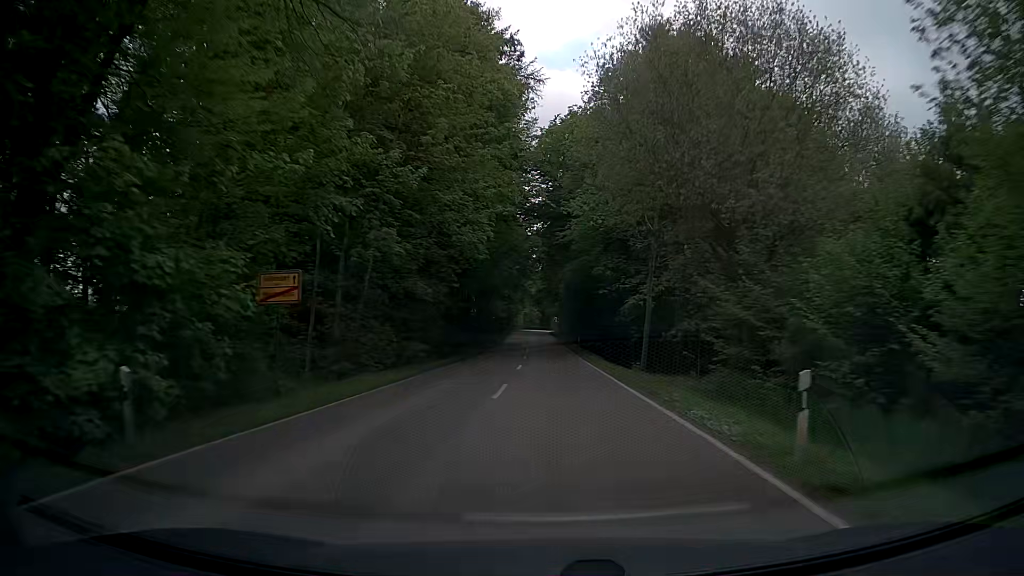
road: secondary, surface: asphalt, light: Day
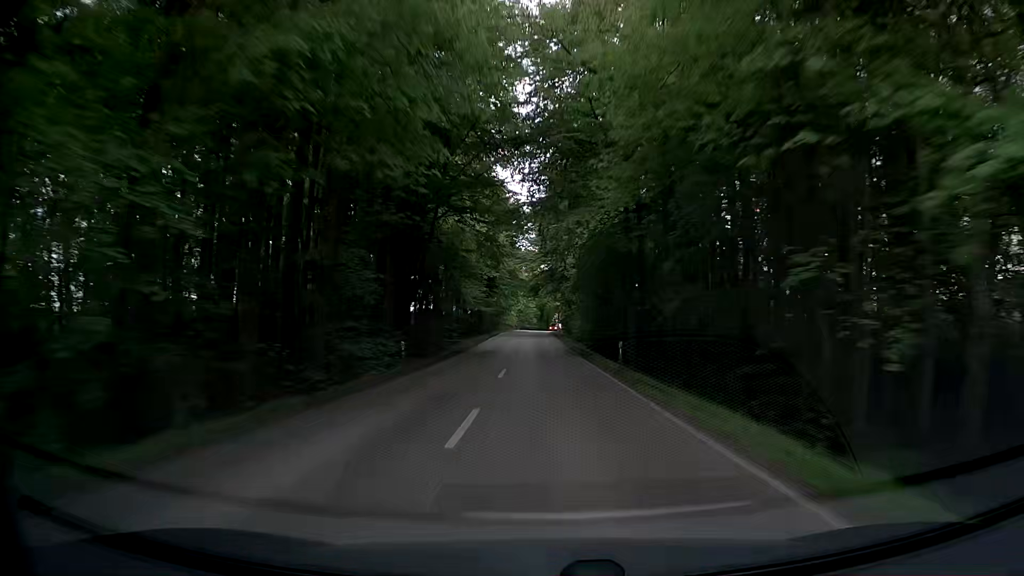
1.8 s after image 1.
(0.0, +30.5) m; 0°
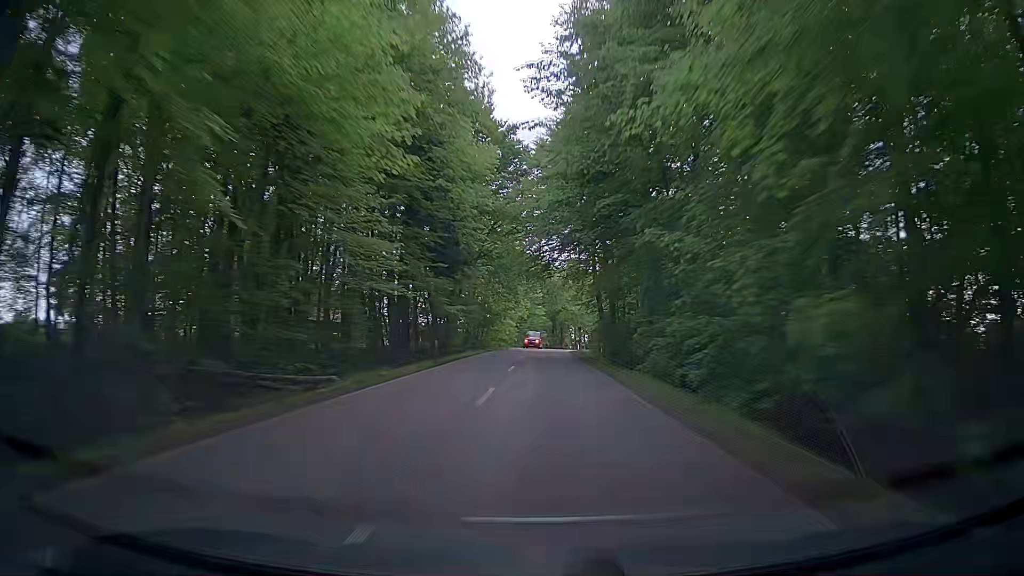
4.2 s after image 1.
(-0.6, +43.6) m; -1°
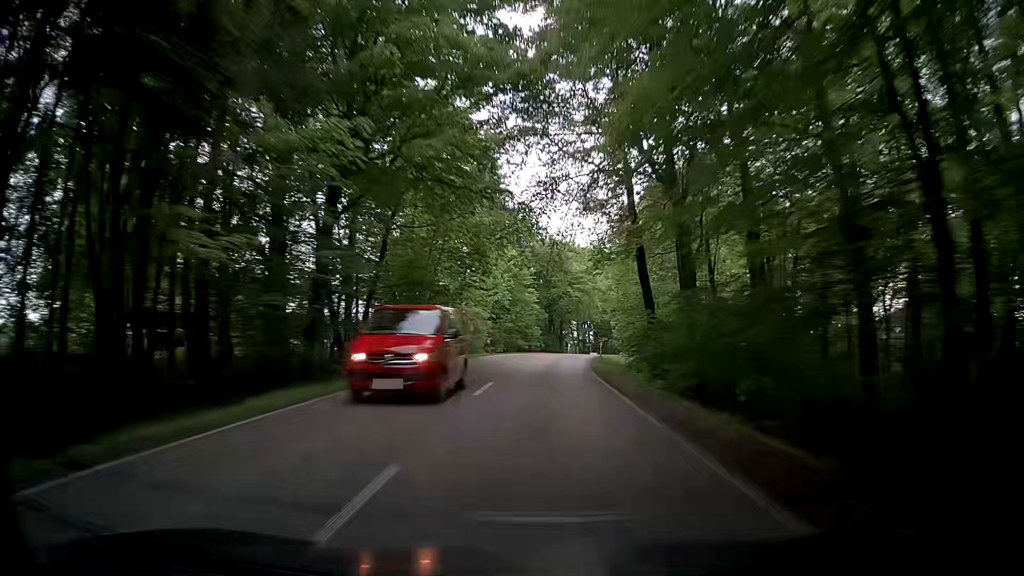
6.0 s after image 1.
(-0.1, +33.9) m; 0°
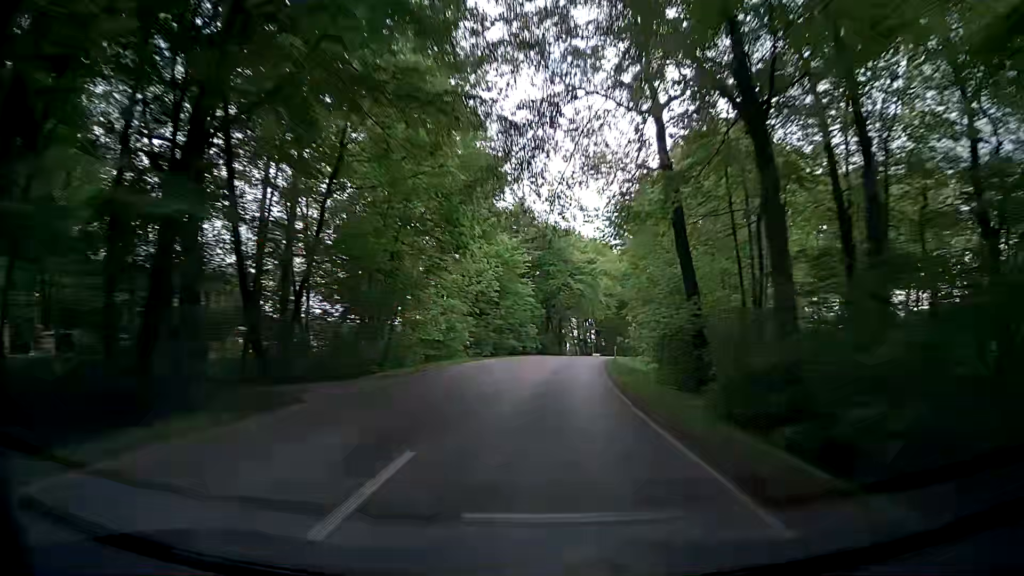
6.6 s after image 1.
(+0.1, +11.1) m; +1°
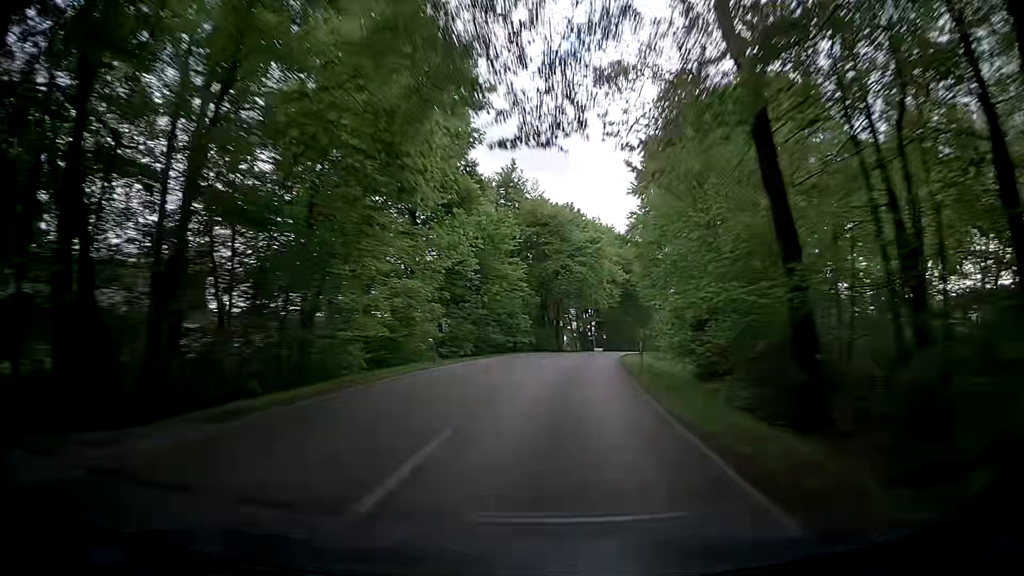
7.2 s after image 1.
(0.0, +10.6) m; -1°
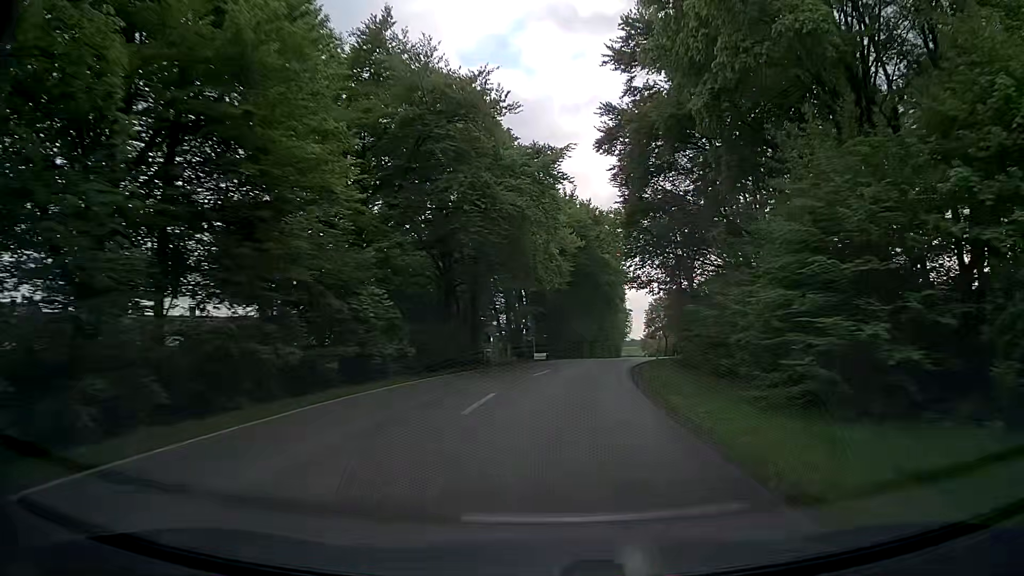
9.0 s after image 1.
(+1.4, +29.1) m; +7°
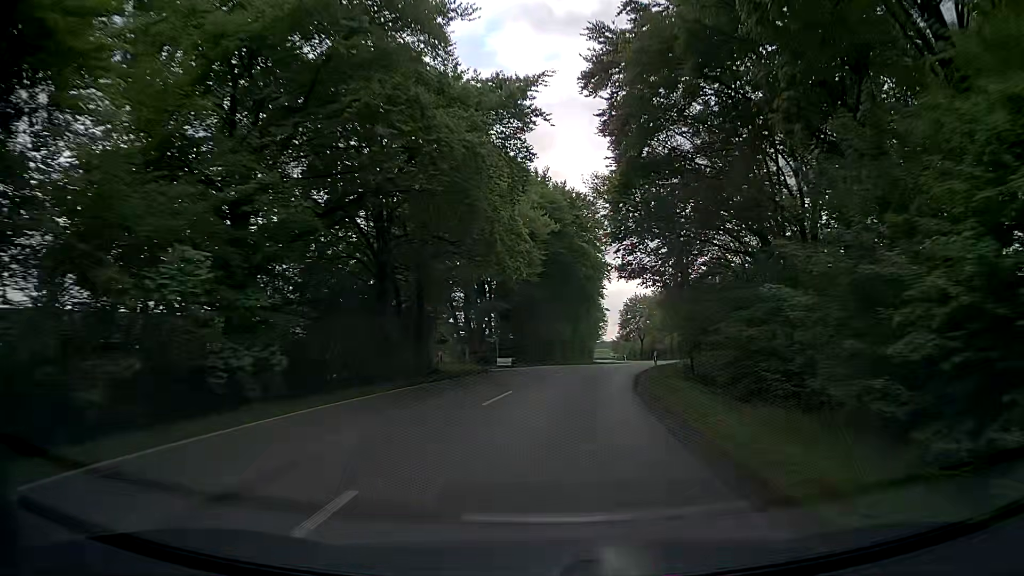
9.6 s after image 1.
(+0.1, +9.4) m; +2°
(0, +10) (+1, +20) (+3, +30) (+5, +40) (+7, +49) (+10, +59) (+13, +68) (+15, +78) (+17, +88) (+18, +98) m
